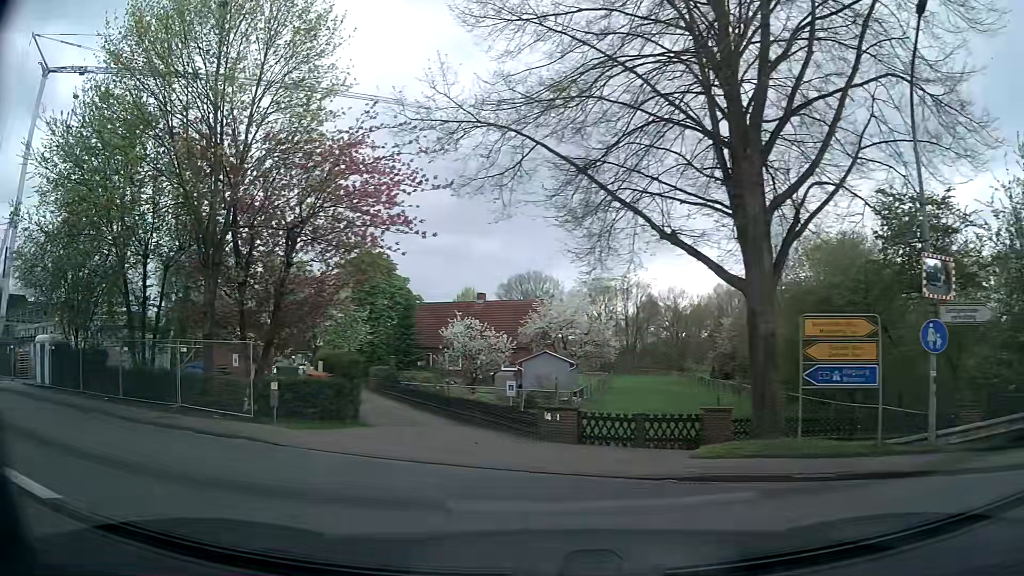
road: secondary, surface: asphalt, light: Day
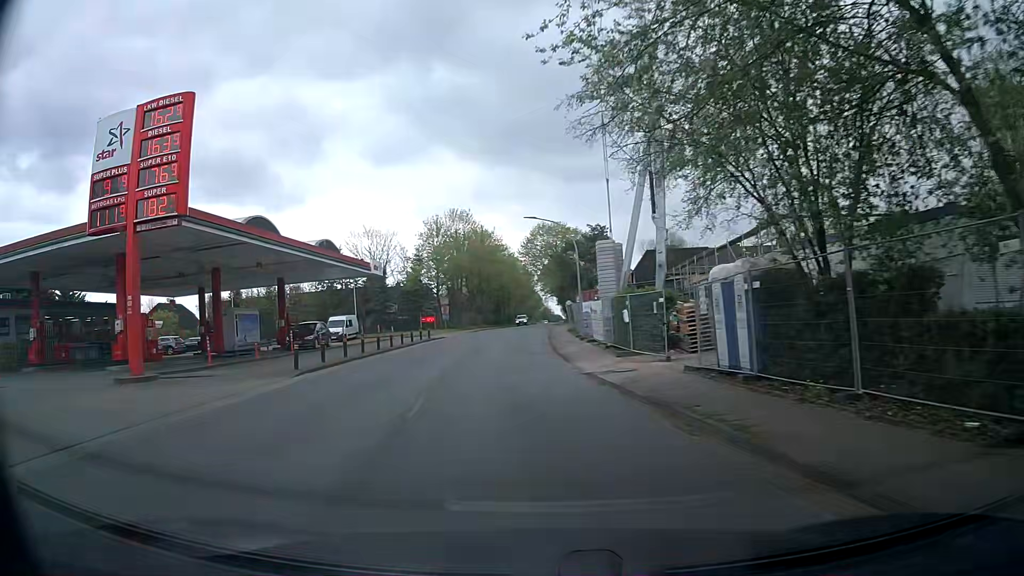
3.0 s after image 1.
(-10.2, +13.8) m; -61°
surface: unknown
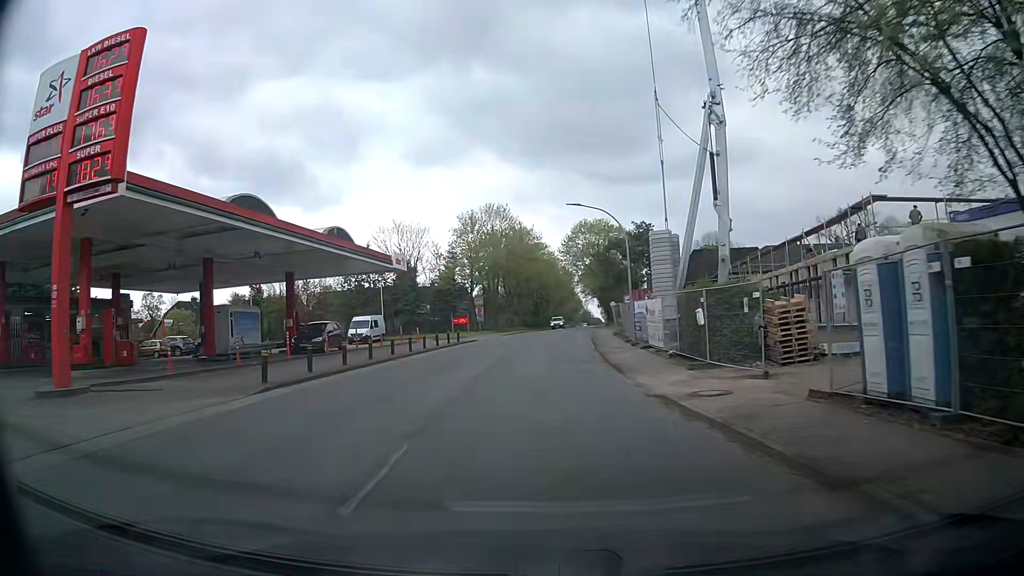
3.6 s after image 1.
(-0.3, +5.3) m; -4°
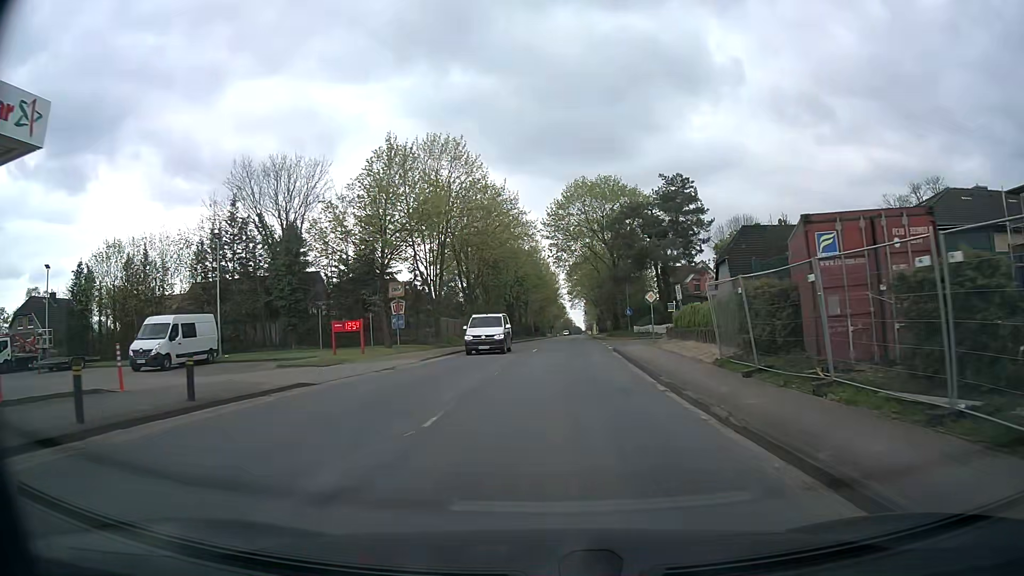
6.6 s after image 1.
(-0.1, +32.2) m; +1°
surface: asphalt
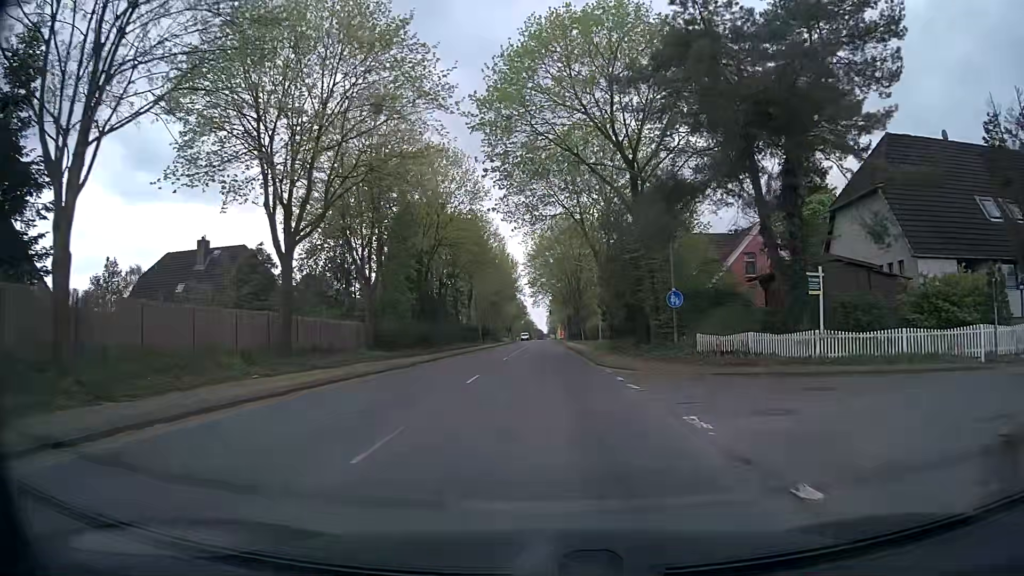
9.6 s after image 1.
(+1.2, +35.8) m; +3°
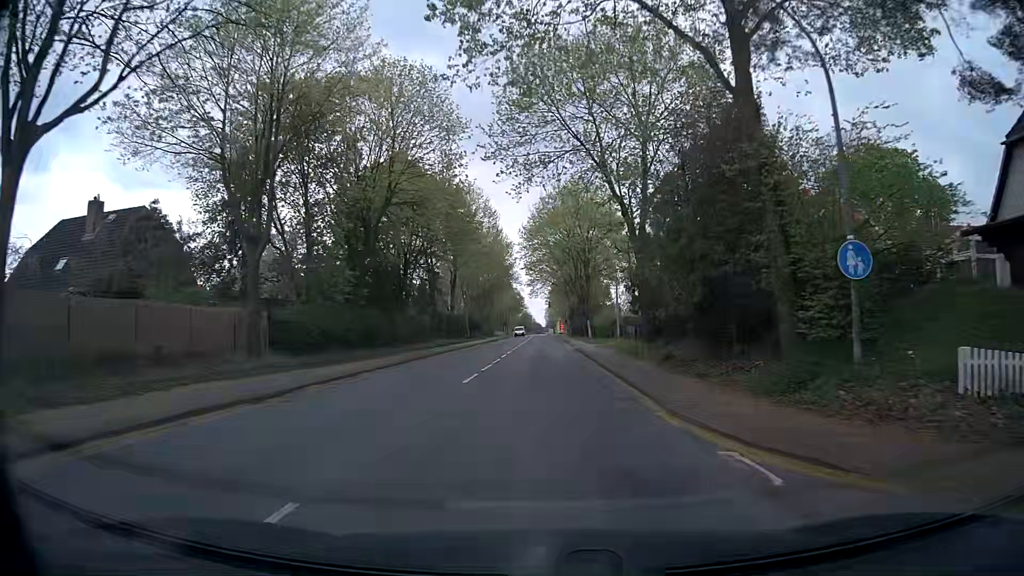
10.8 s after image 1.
(0.0, +14.8) m; 0°
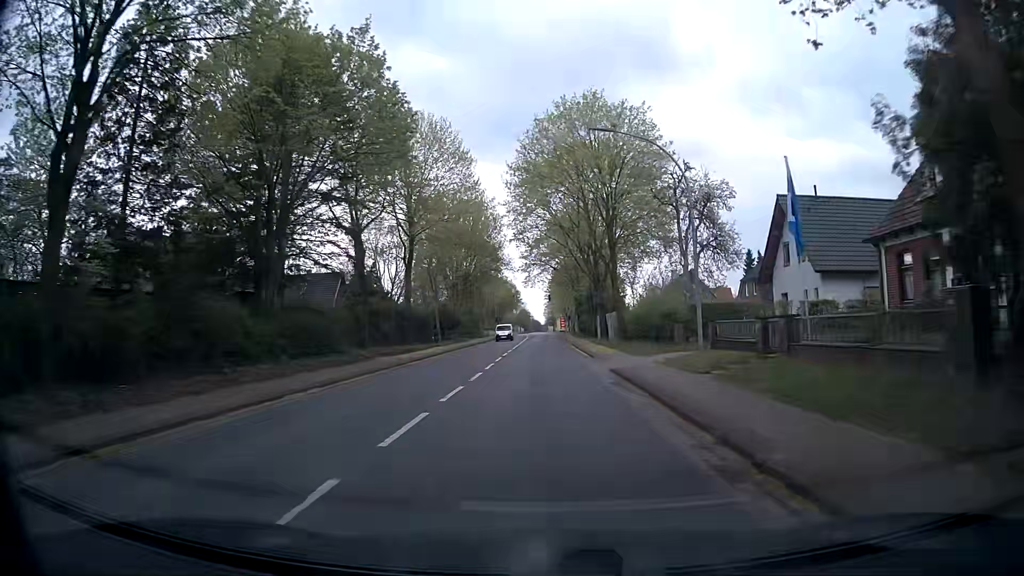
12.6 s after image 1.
(-0.1, +22.6) m; 0°
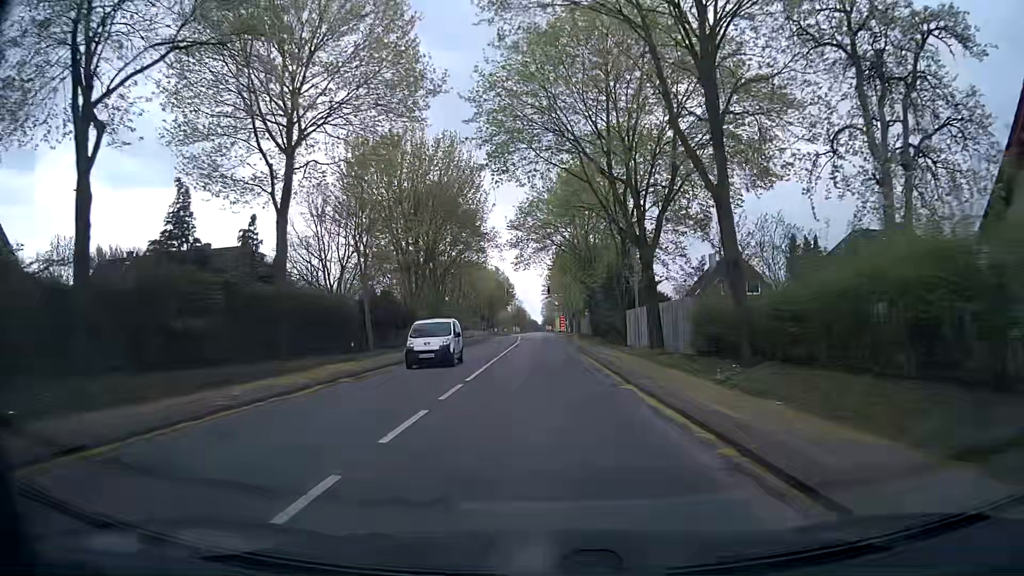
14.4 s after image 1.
(0.0, +23.4) m; 0°
(0, +10) (0, +20) (0, +30) (0, +40) (0, +50) (0, +60) (0, +70) (0, +80) (+1, +90) (+1, +100) m
